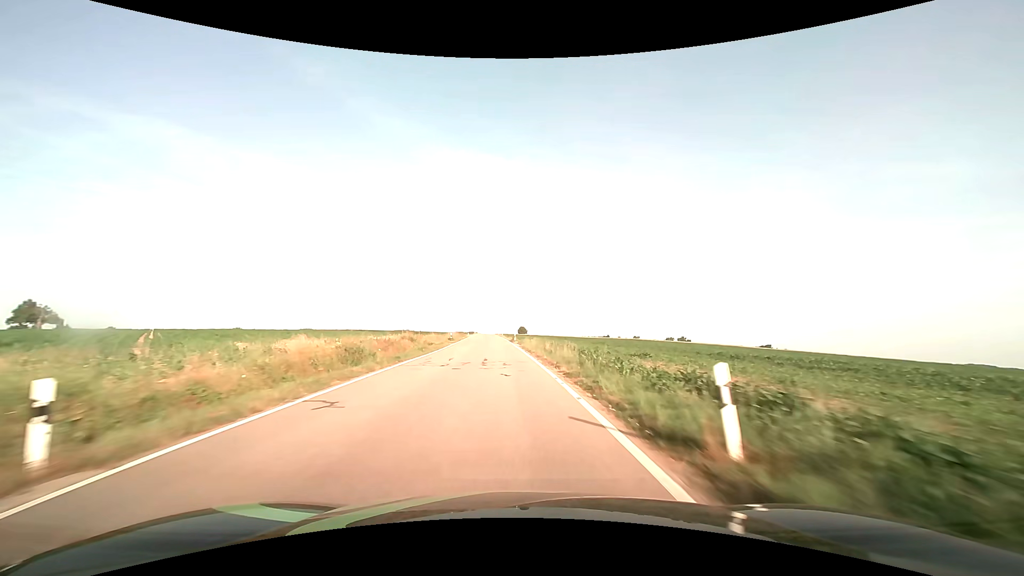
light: Day
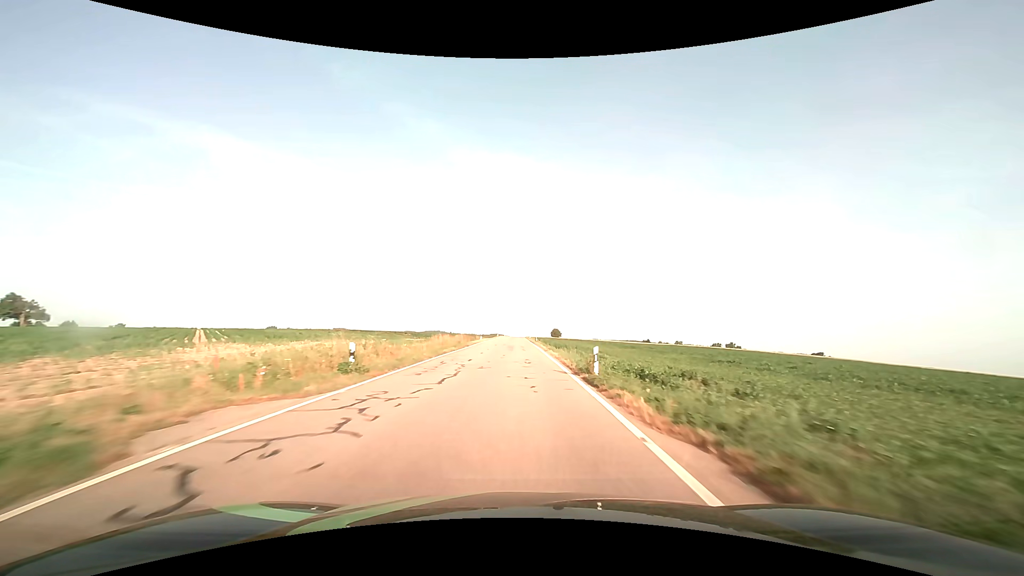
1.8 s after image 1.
(-1.7, +41.6) m; -4°
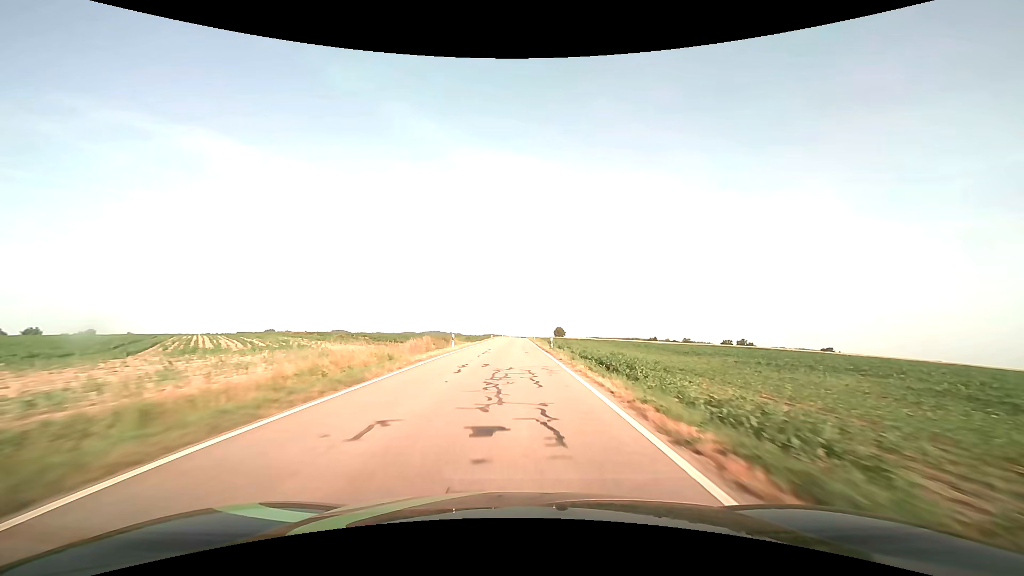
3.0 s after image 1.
(0.0, +28.4) m; 0°
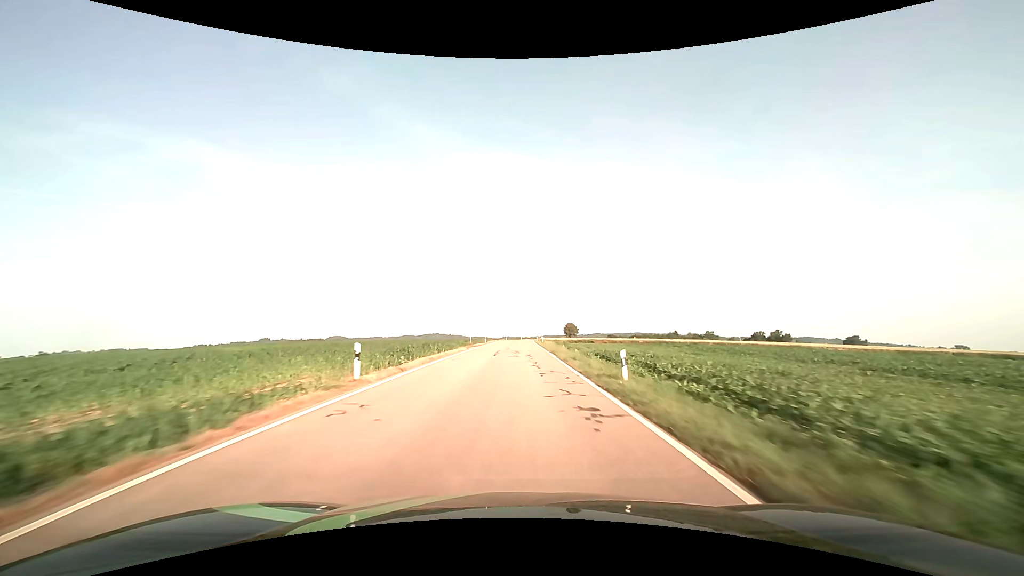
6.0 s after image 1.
(0.0, +73.0) m; 0°
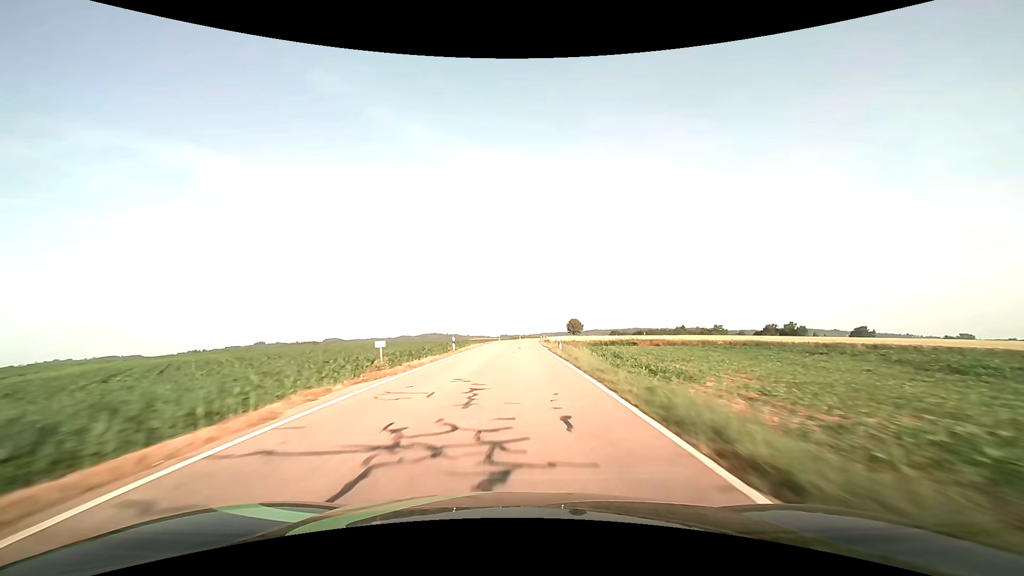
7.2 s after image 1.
(+0.1, +29.9) m; 0°
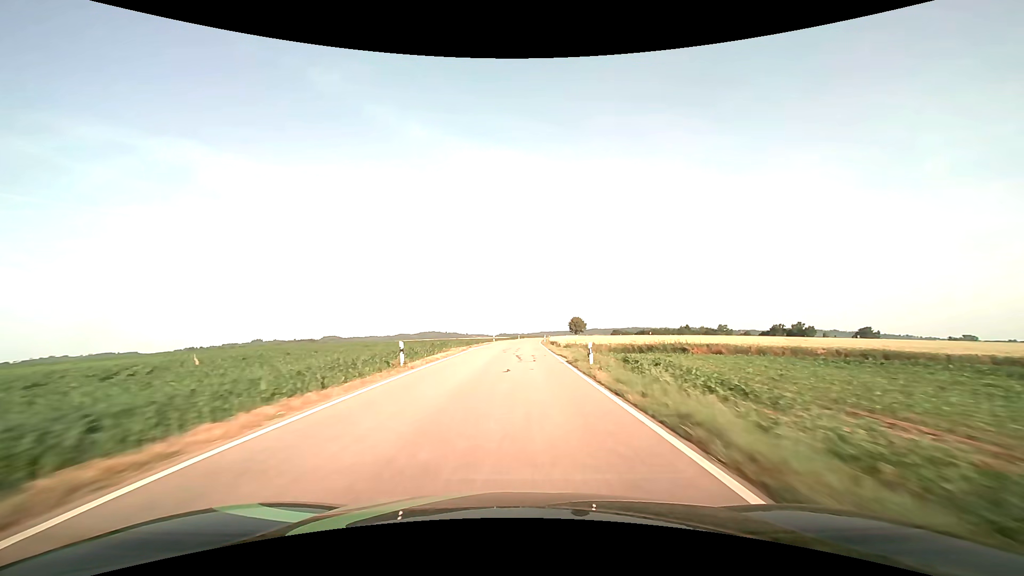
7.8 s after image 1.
(0.0, +14.9) m; 0°
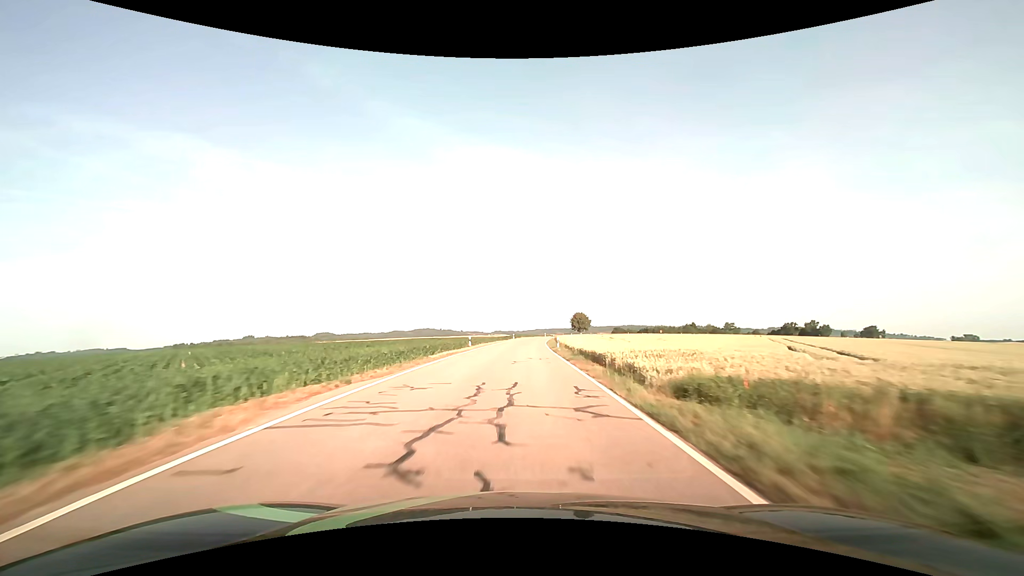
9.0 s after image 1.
(+0.1, +29.1) m; +1°
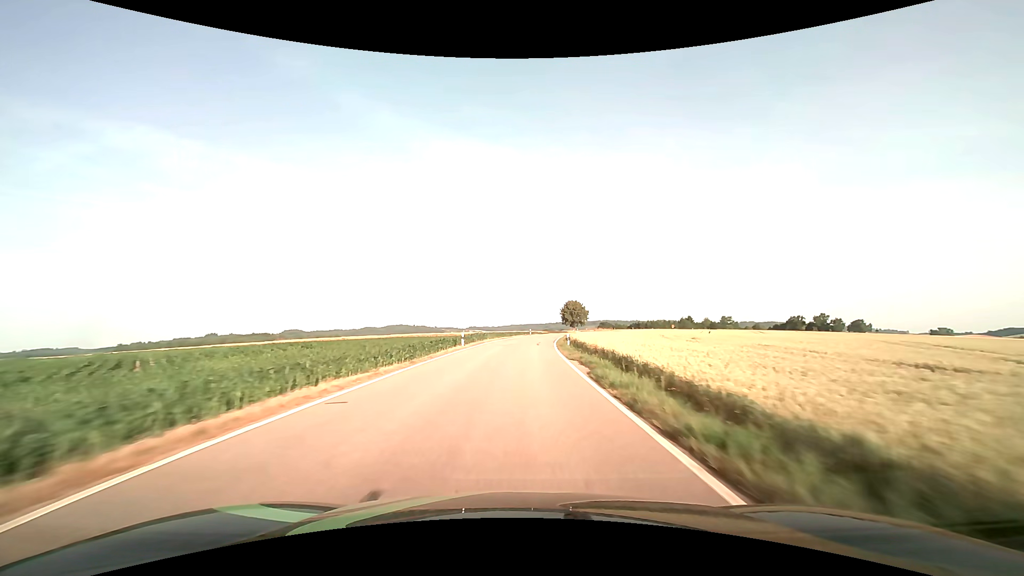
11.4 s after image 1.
(+1.1, +55.7) m; +3°
(0, +10) (0, +20) (+1, +30) (+1, +40) (+2, +50) (+3, +60) (+4, +70) (+6, +80) (+8, +90) (+10, +99) m
